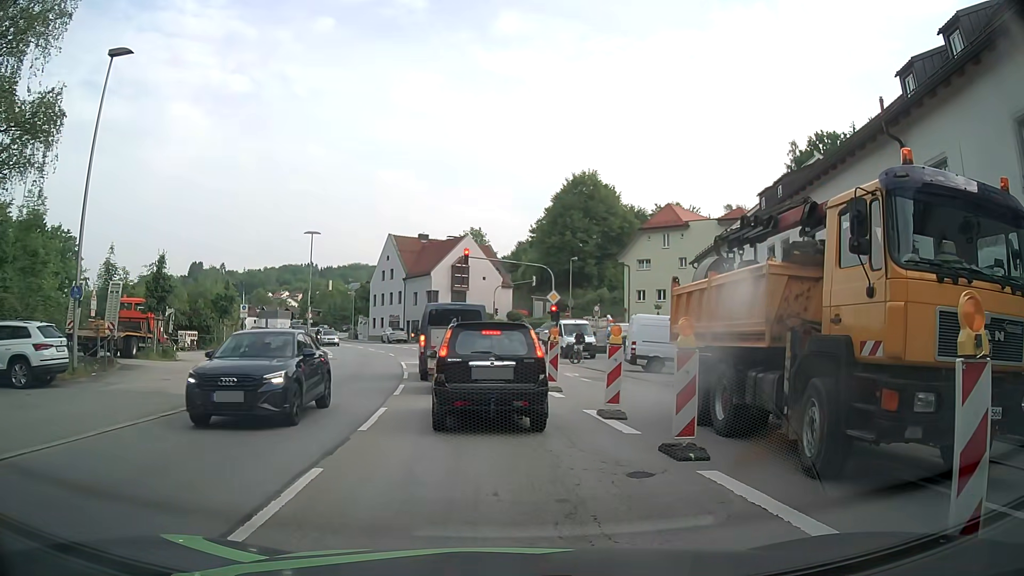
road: primary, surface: asphalt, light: Day
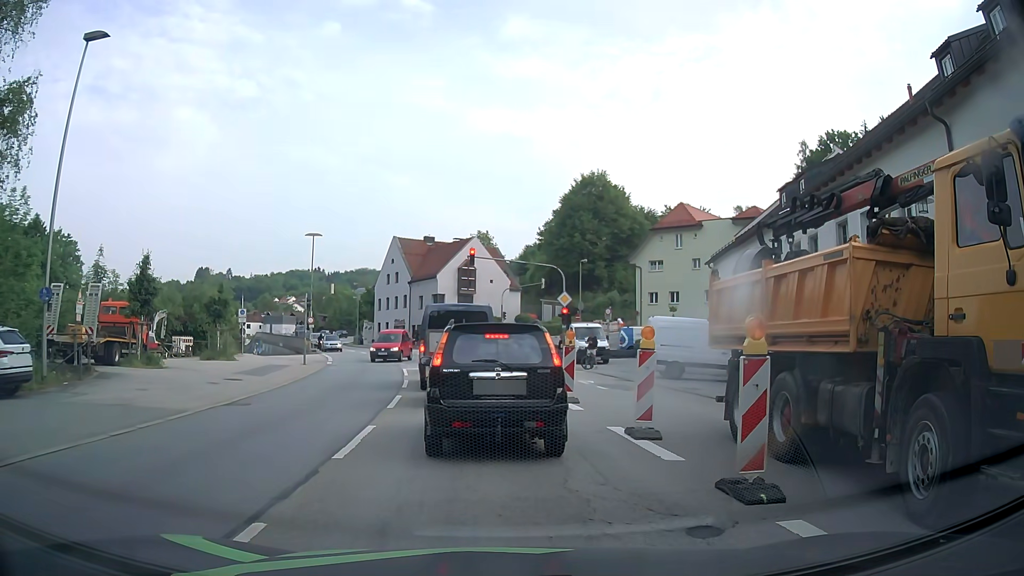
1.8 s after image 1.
(0.0, +1.9) m; +1°
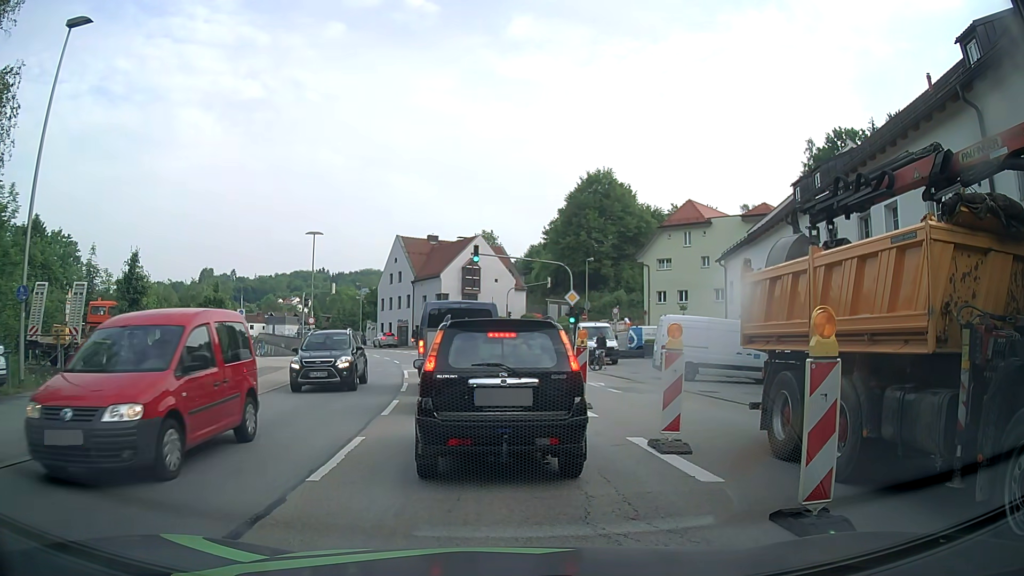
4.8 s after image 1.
(0.0, +1.3) m; 0°
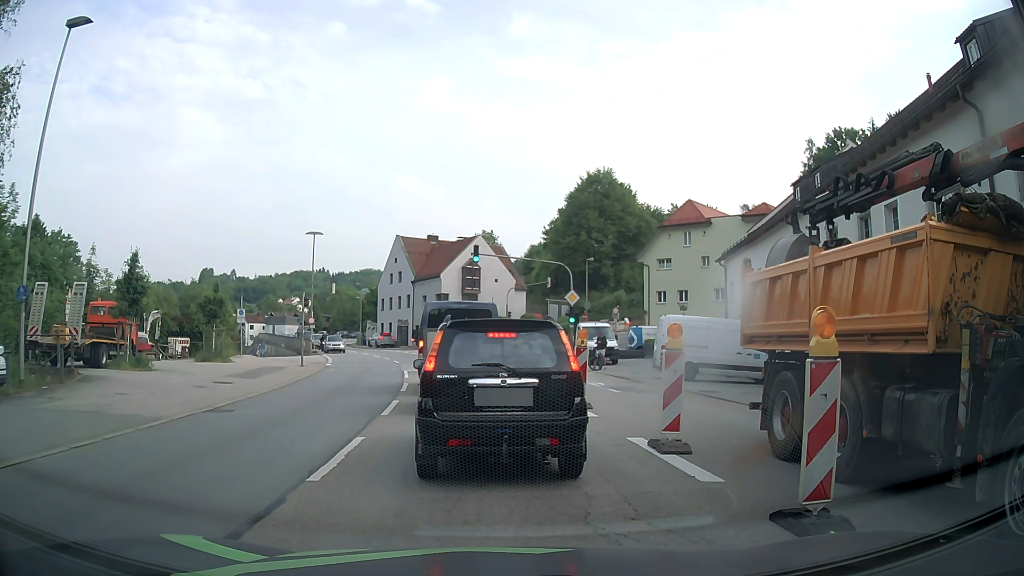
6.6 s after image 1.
(0.0, +0.1) m; 0°
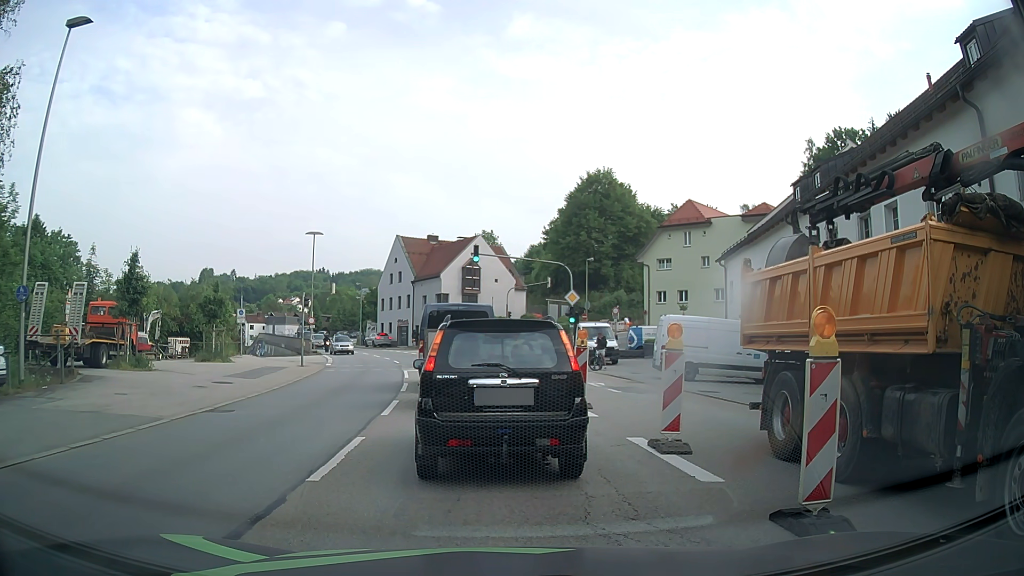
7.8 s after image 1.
(0.0, 0.0) m; 0°
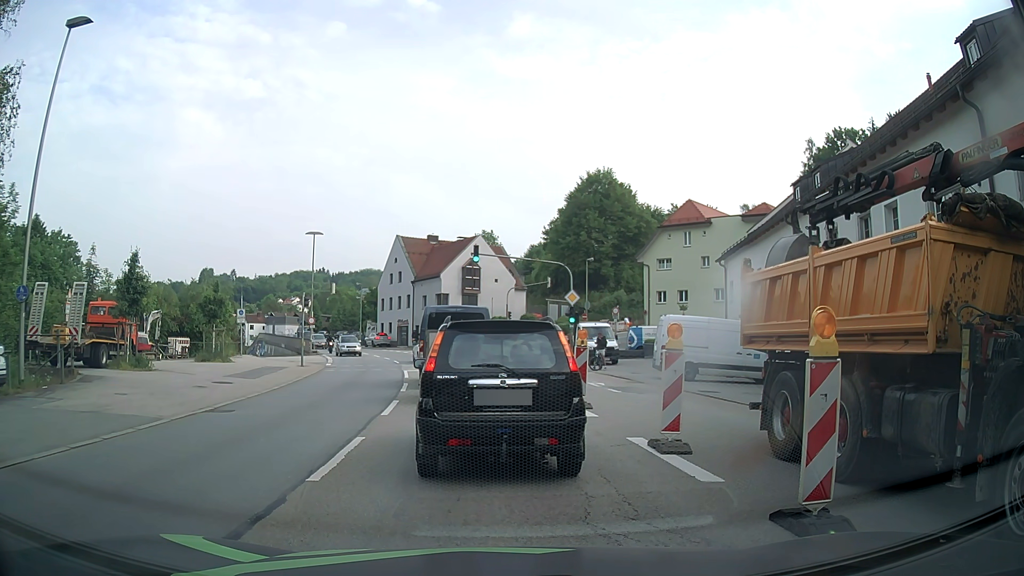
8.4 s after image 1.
(0.0, 0.0) m; 0°
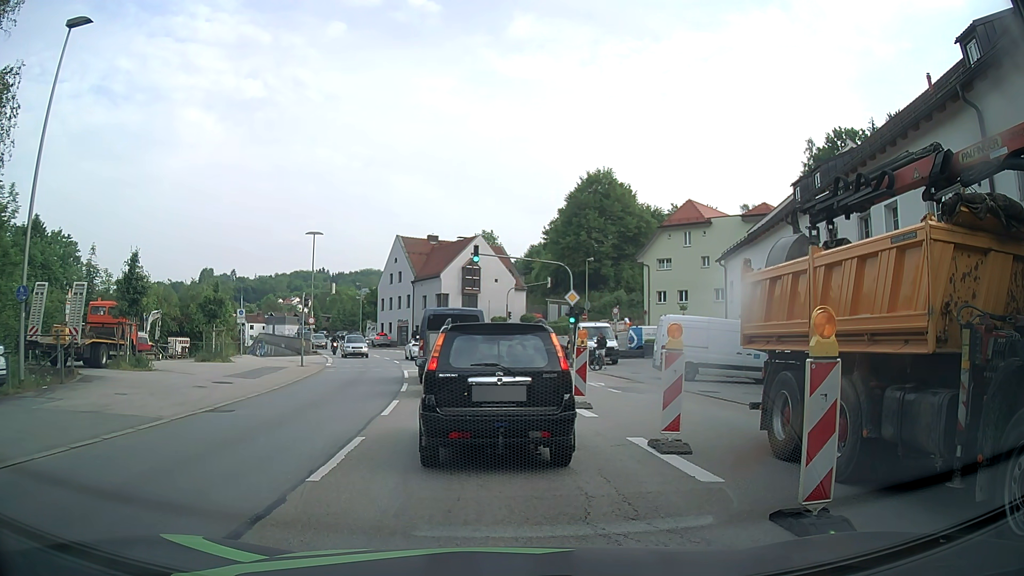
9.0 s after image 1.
(0.0, 0.0) m; 0°
